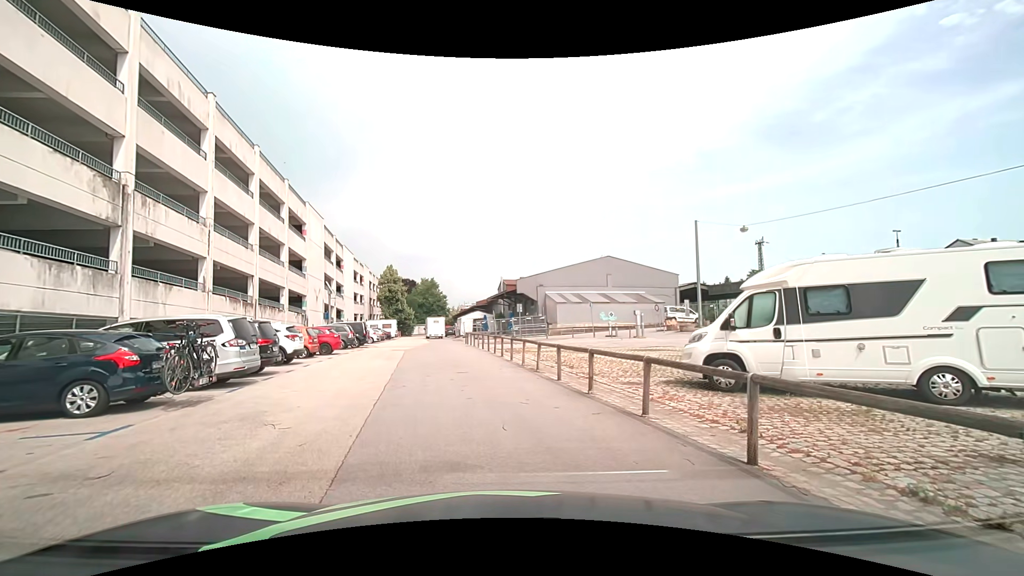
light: Day
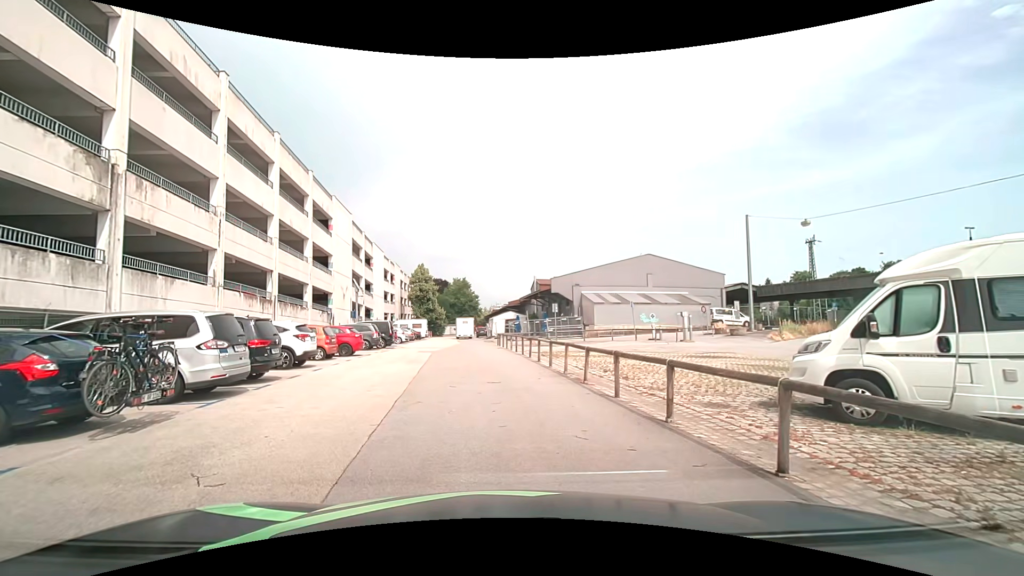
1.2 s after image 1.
(0.0, +2.6) m; -2°
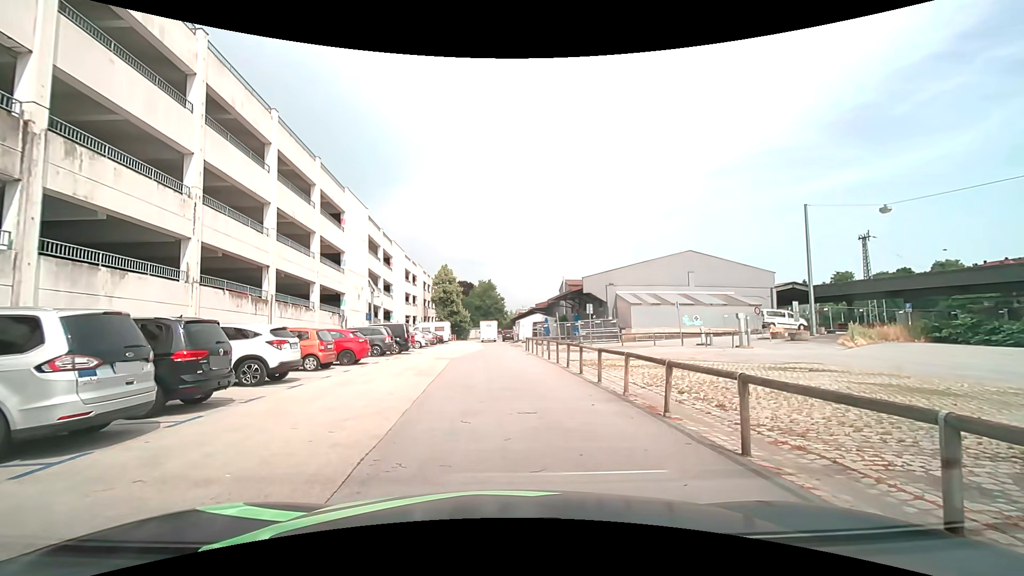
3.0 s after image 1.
(-0.2, +4.0) m; -4°
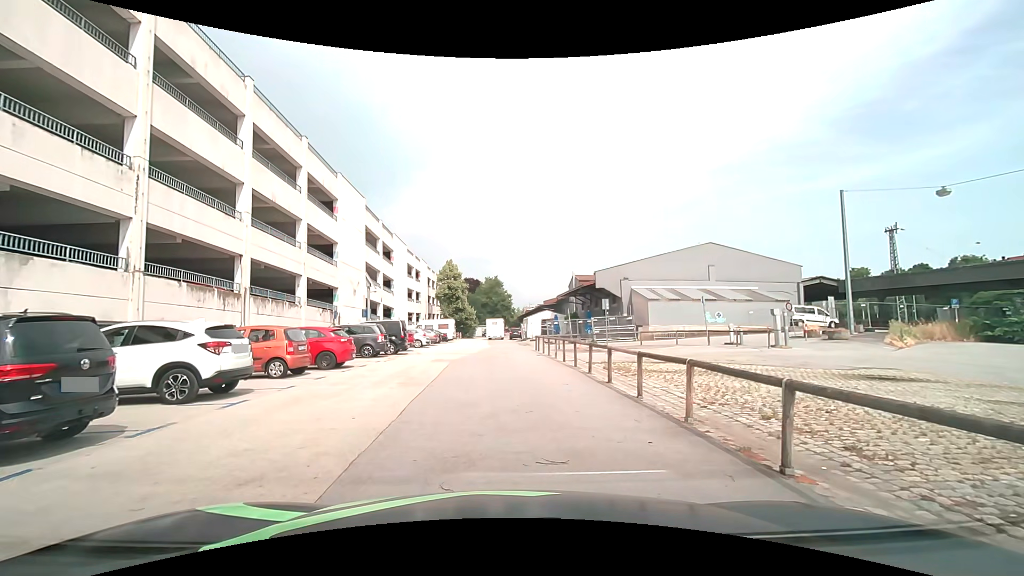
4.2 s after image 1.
(0.0, +3.2) m; -1°
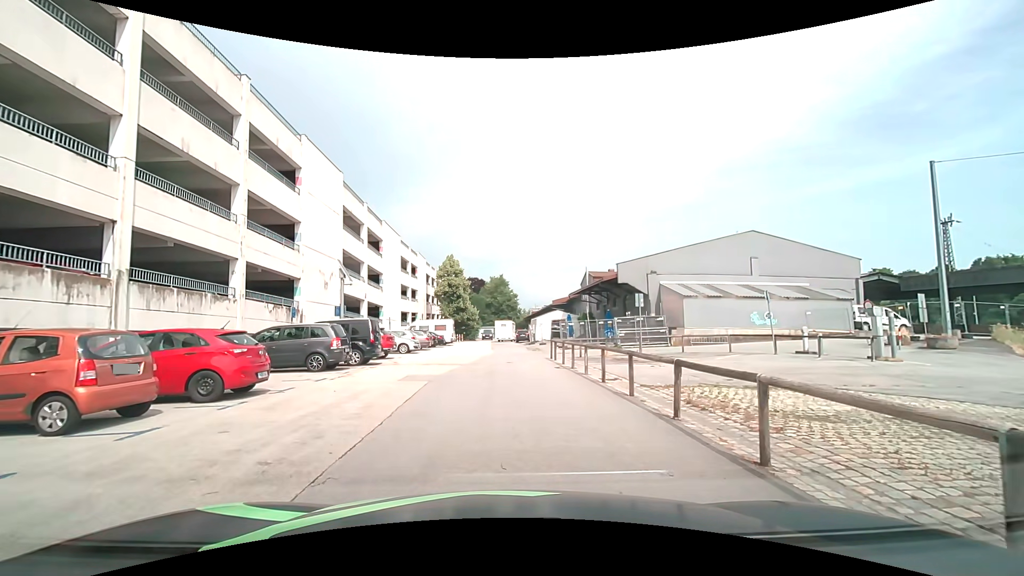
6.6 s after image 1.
(0.0, +7.0) m; -1°
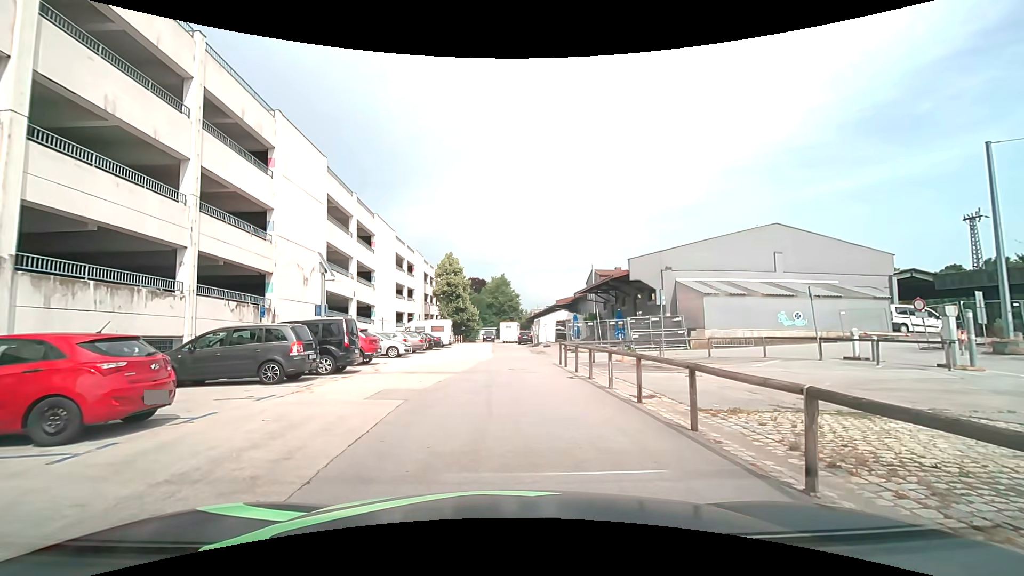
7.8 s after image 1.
(0.0, +3.3) m; 0°
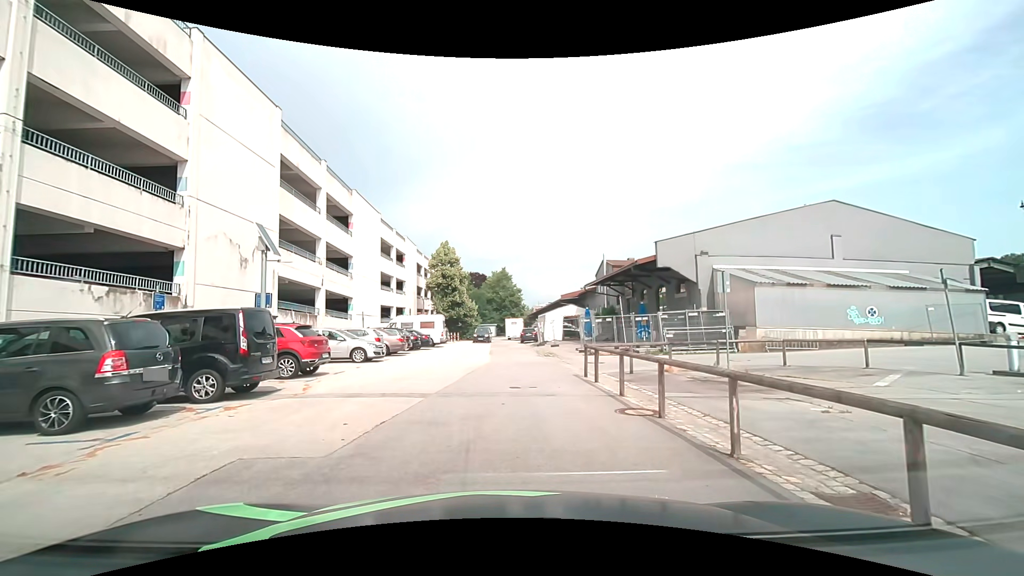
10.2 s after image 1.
(0.0, +6.3) m; 0°
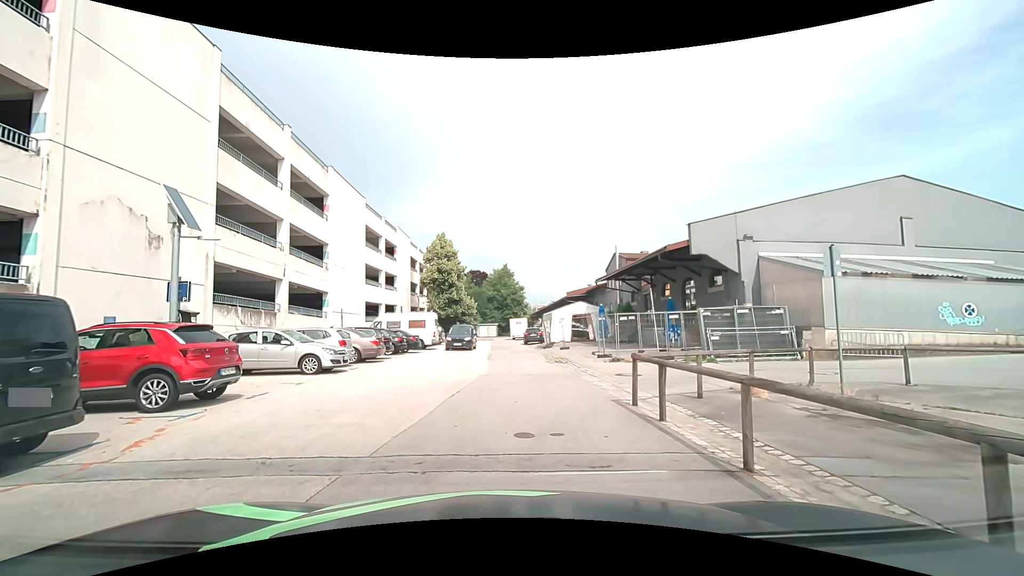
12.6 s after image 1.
(0.0, +5.2) m; -1°
